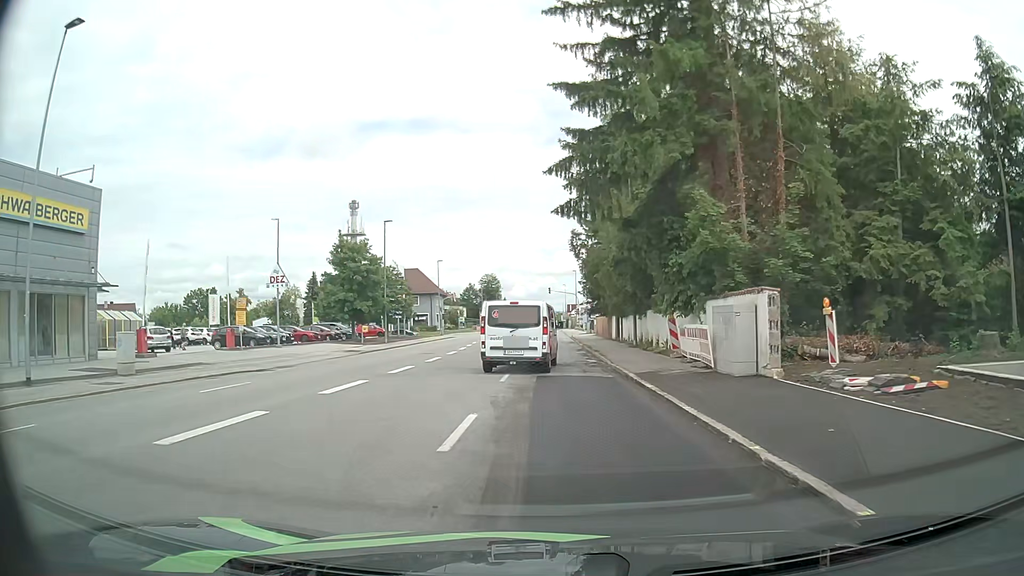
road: tertiary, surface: asphalt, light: Day
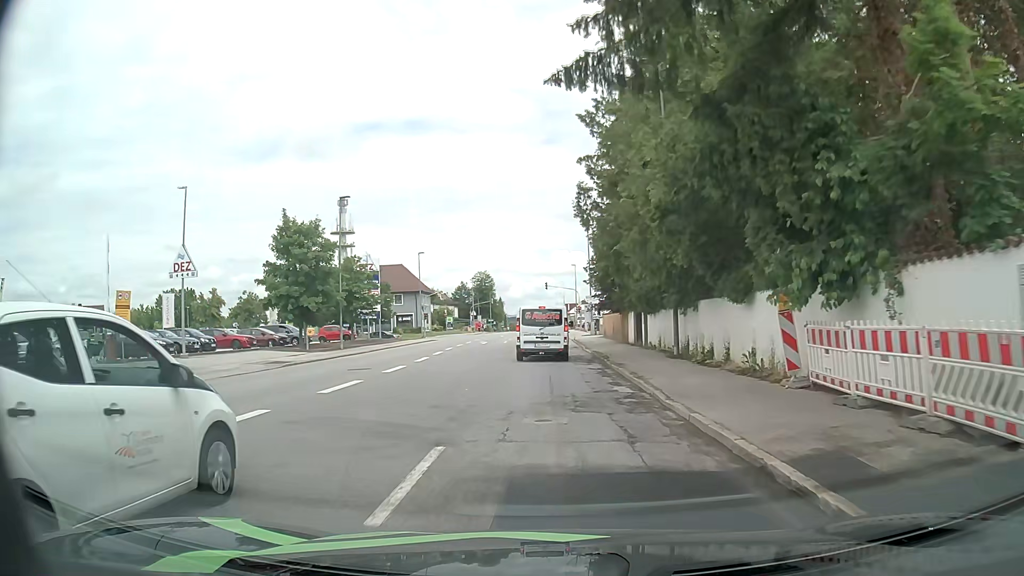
(+0.1, +11.6) m; 0°
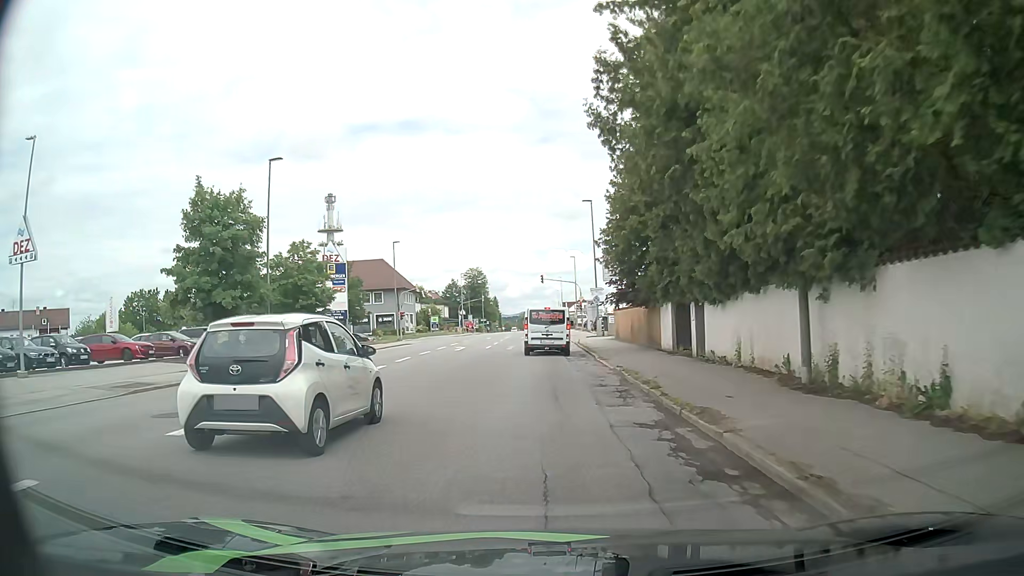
(0.0, +11.7) m; 0°
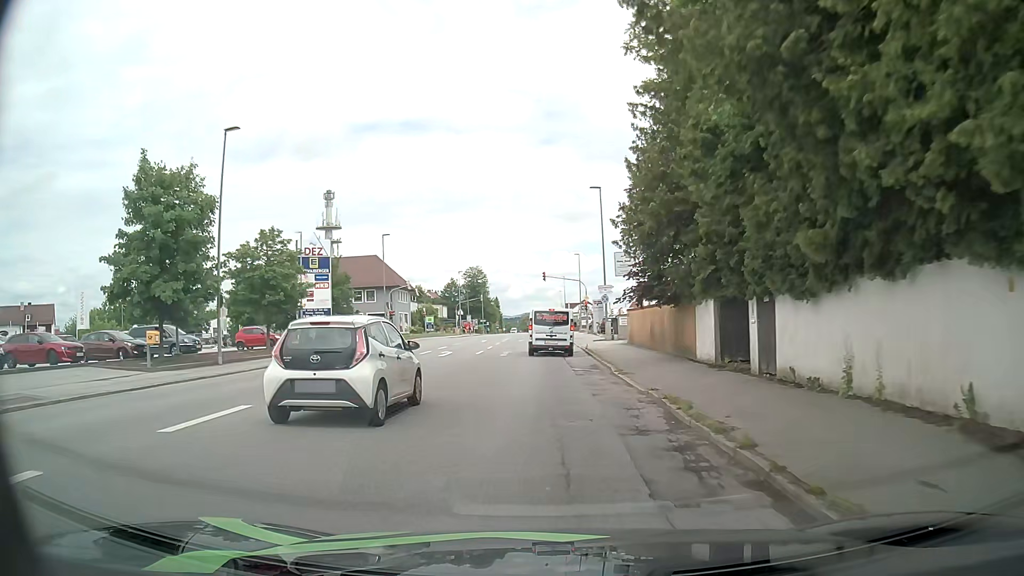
(0.0, +5.8) m; +1°
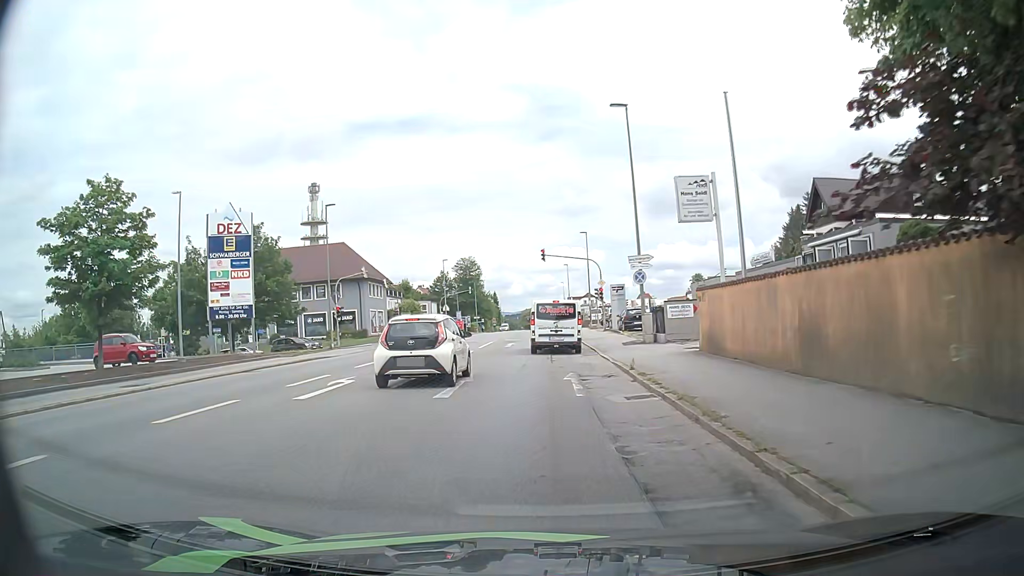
(-0.3, +16.9) m; 0°
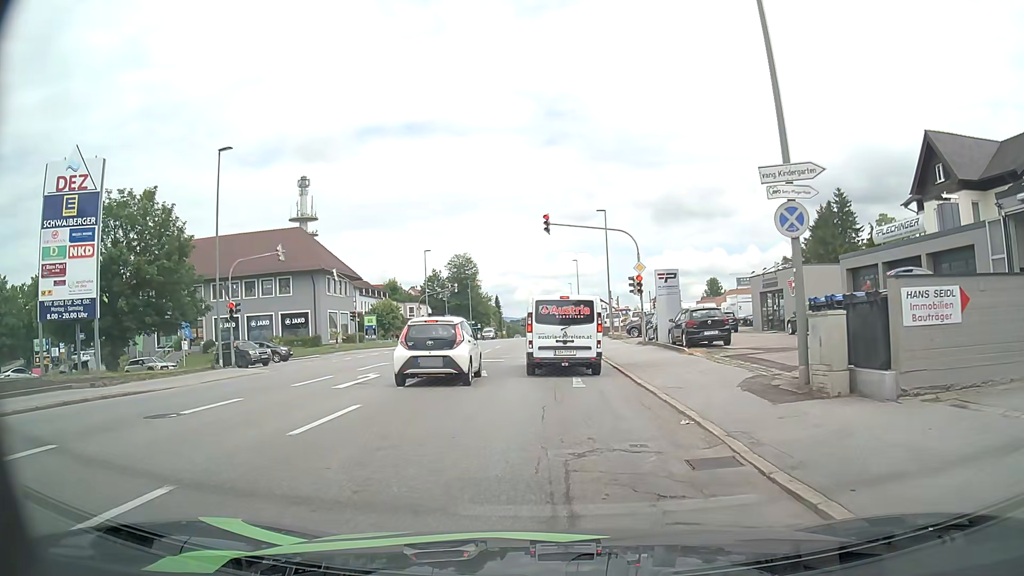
(-0.3, +17.4) m; -1°
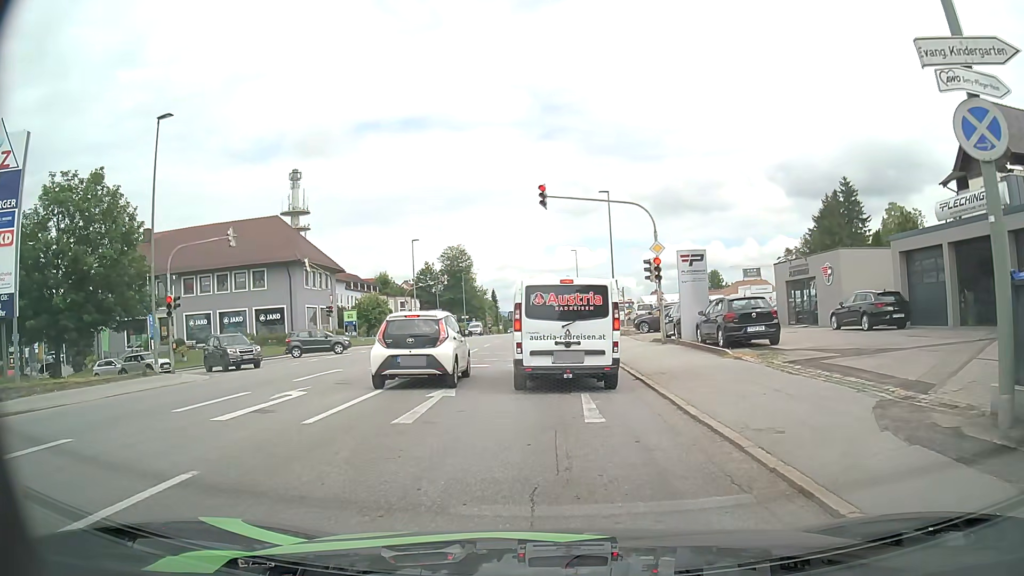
(0.0, +5.3) m; 0°
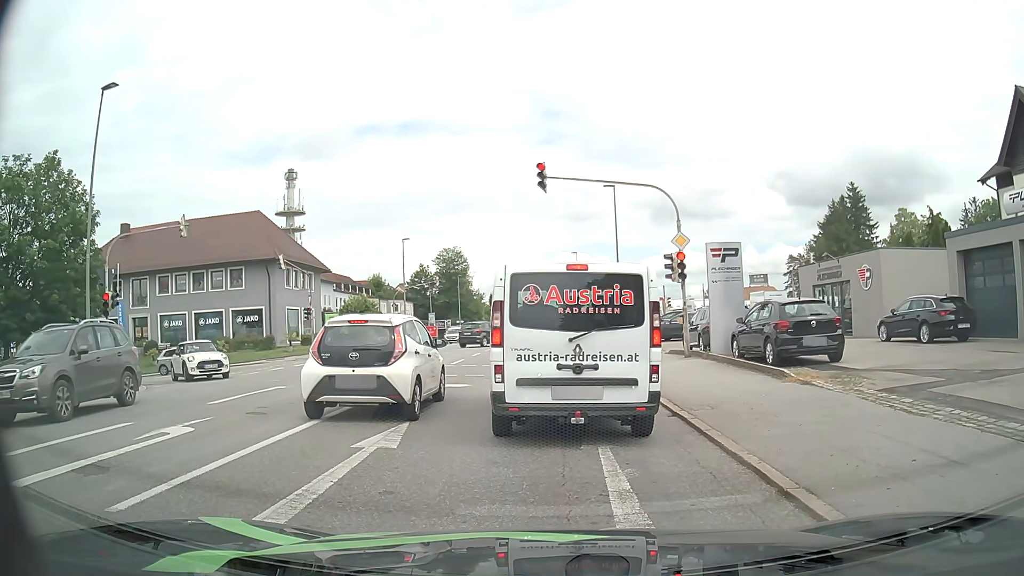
(0.0, +4.1) m; +2°
